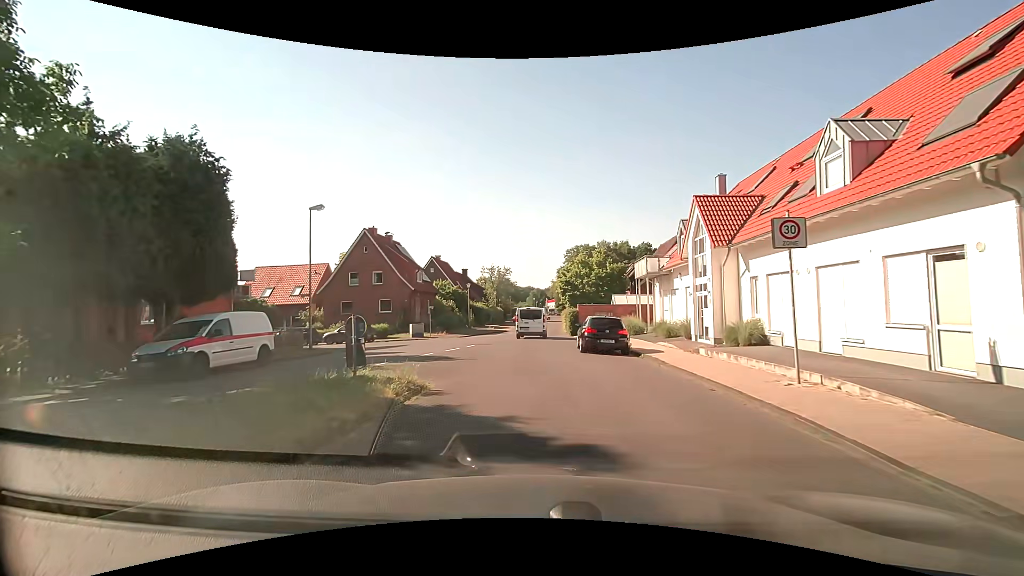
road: residential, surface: paved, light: Day
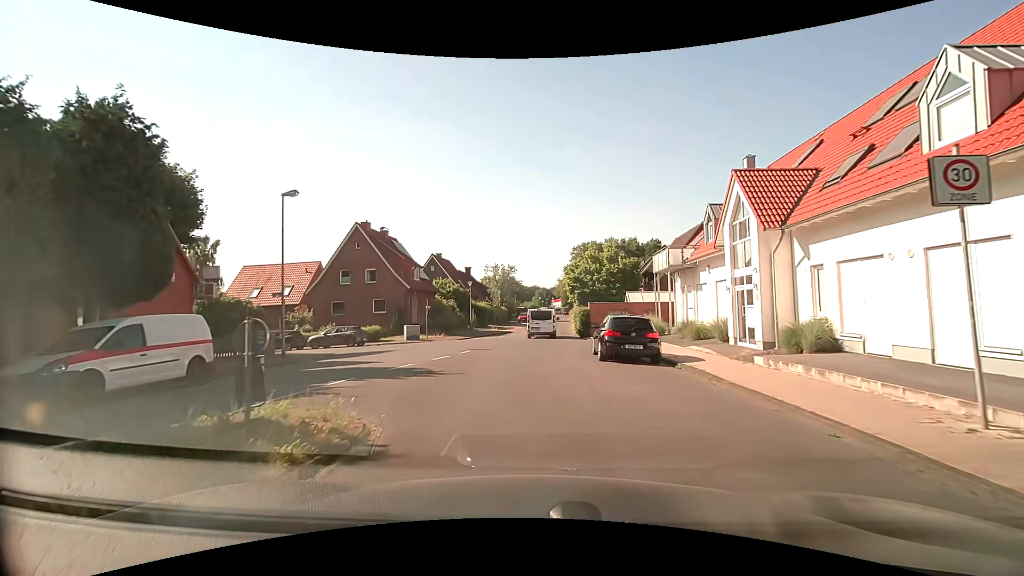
(0.0, +3.7) m; -1°
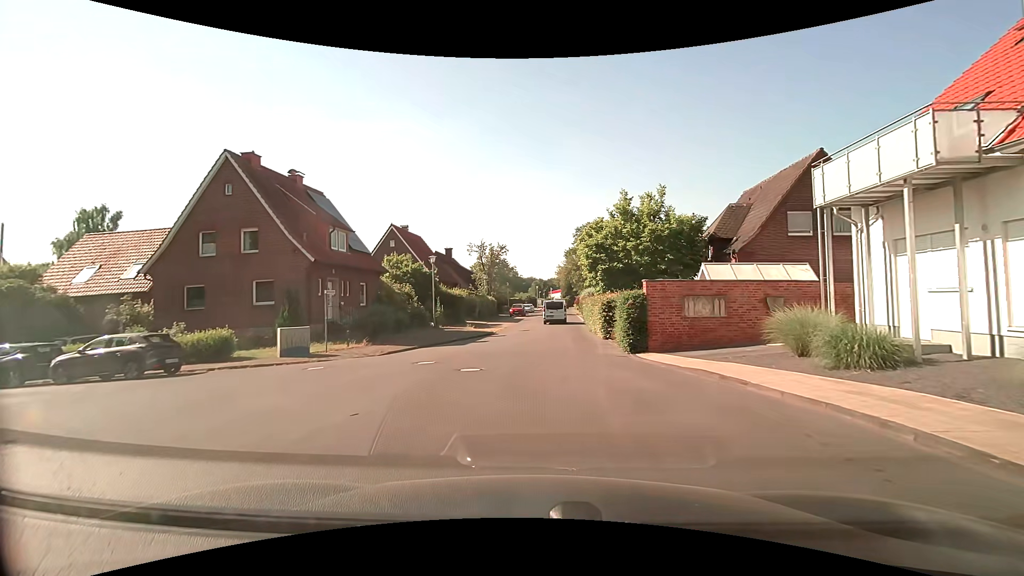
(0.0, +18.0) m; 0°
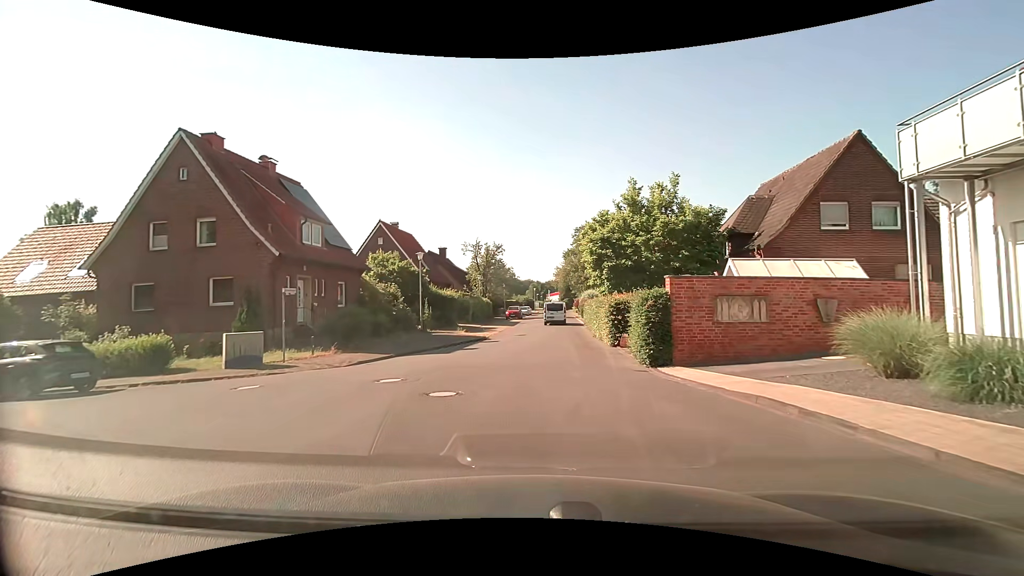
(0.0, +3.2) m; +1°
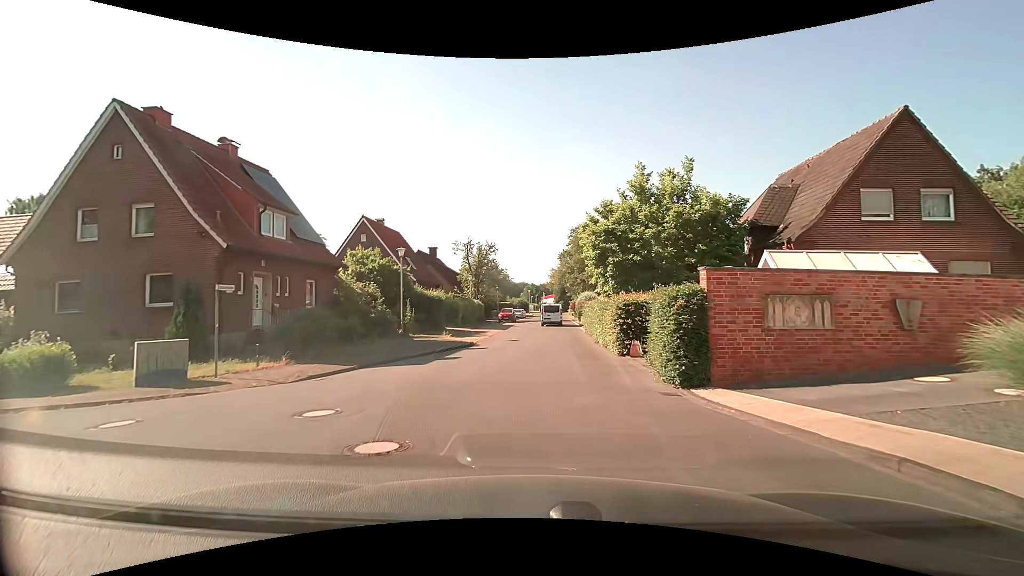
(0.0, +3.3) m; 0°
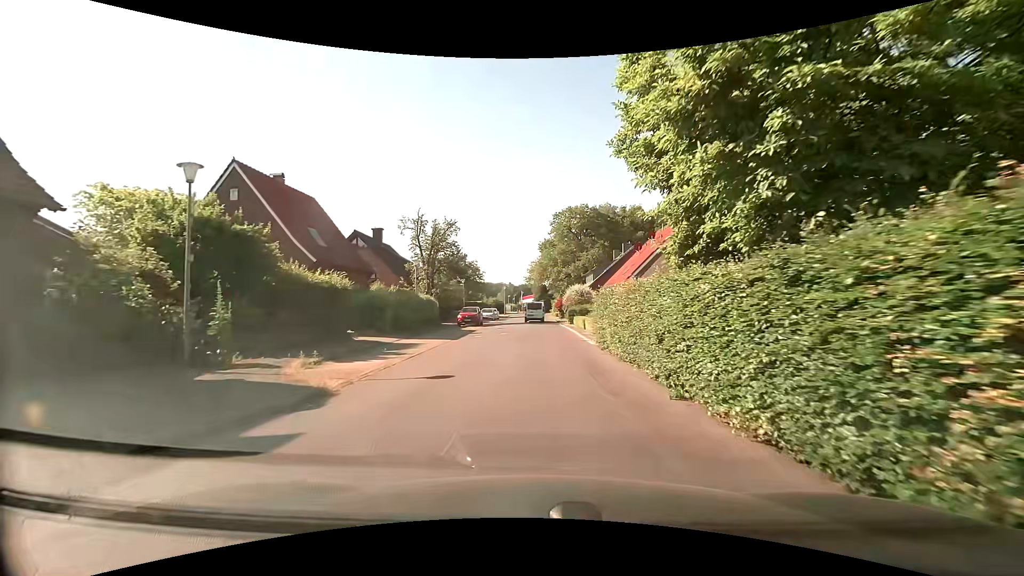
(+0.4, +16.1) m; +3°
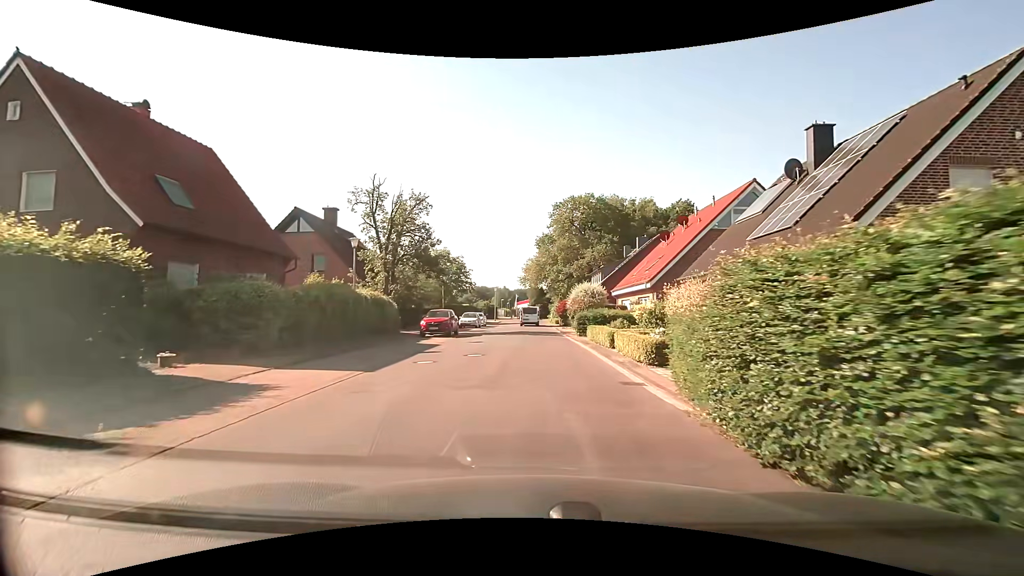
(0.0, +11.9) m; +1°
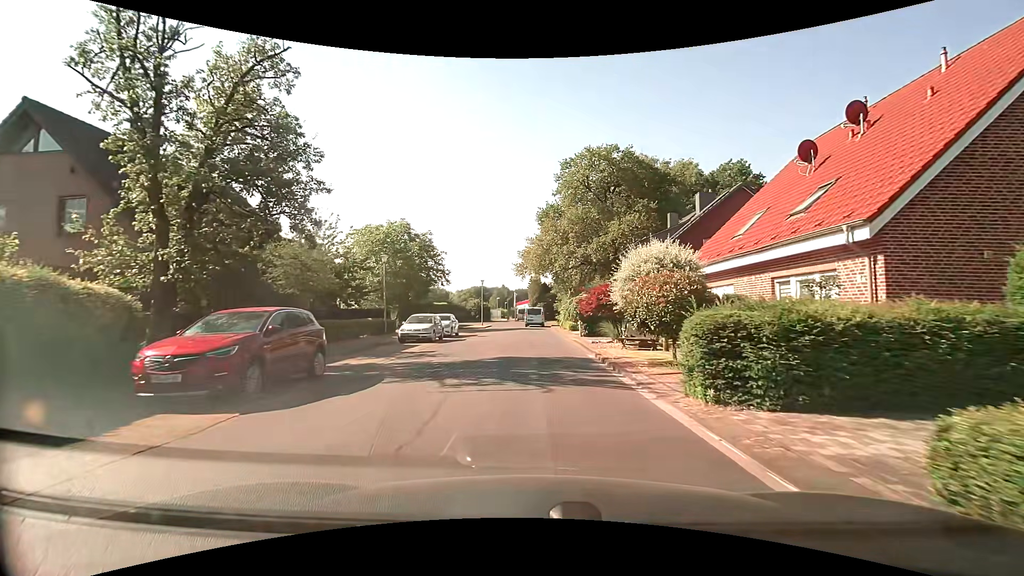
(-0.2, +20.9) m; -1°
(0, +10) (0, +20) (0, +30) (0, +40) (-1, +50) (-1, +60) (-3, +70) (-8, +78) (-17, +82) (-27, +82) m
